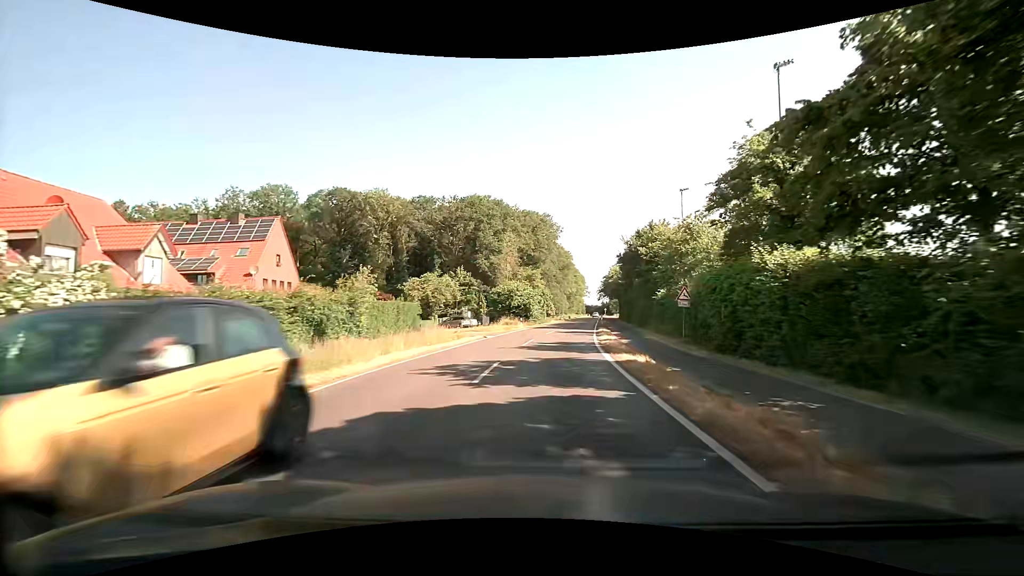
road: secondary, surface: asphalt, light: Day
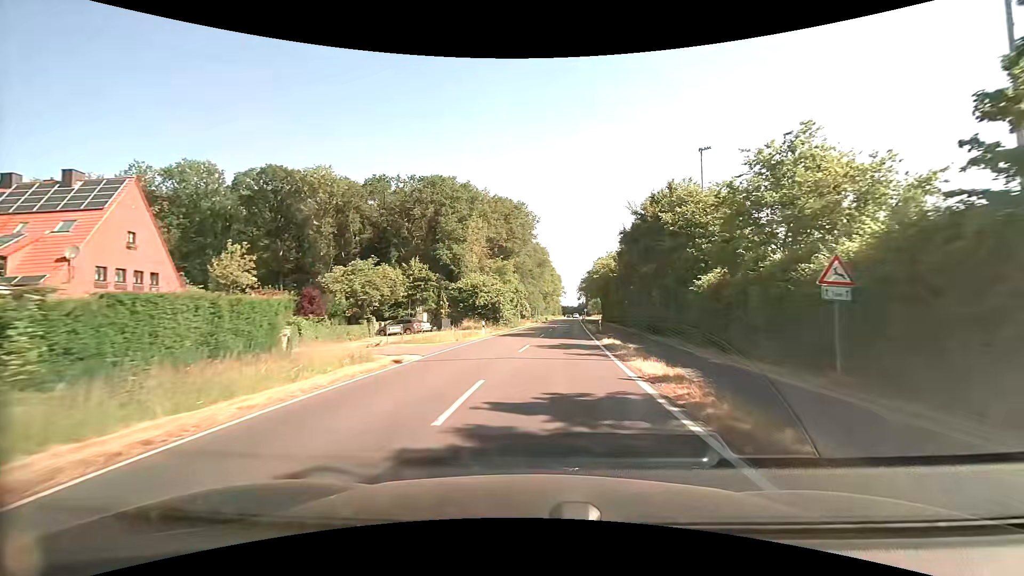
(+0.4, +15.5) m; +3°
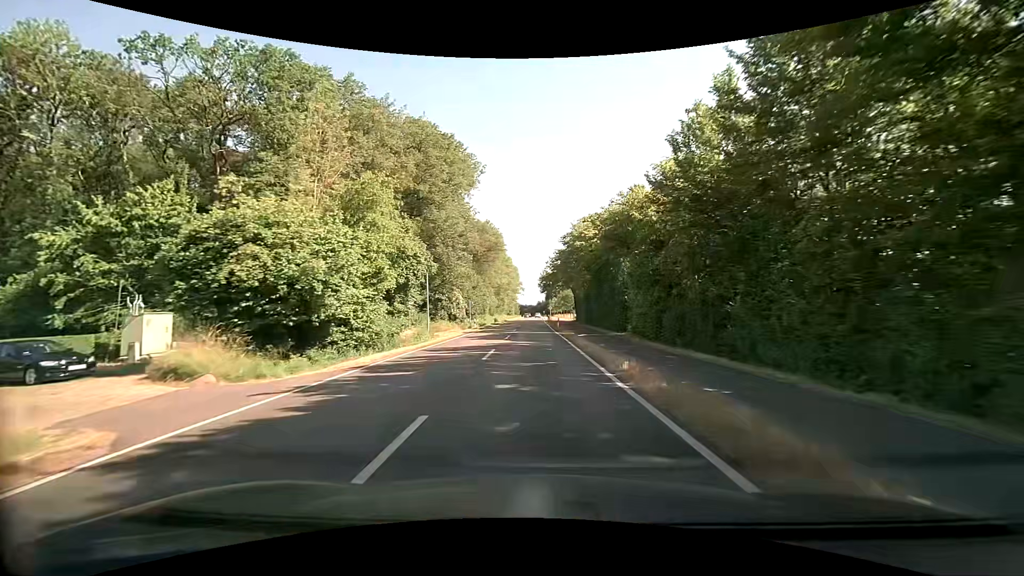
(+2.5, +39.6) m; +5°
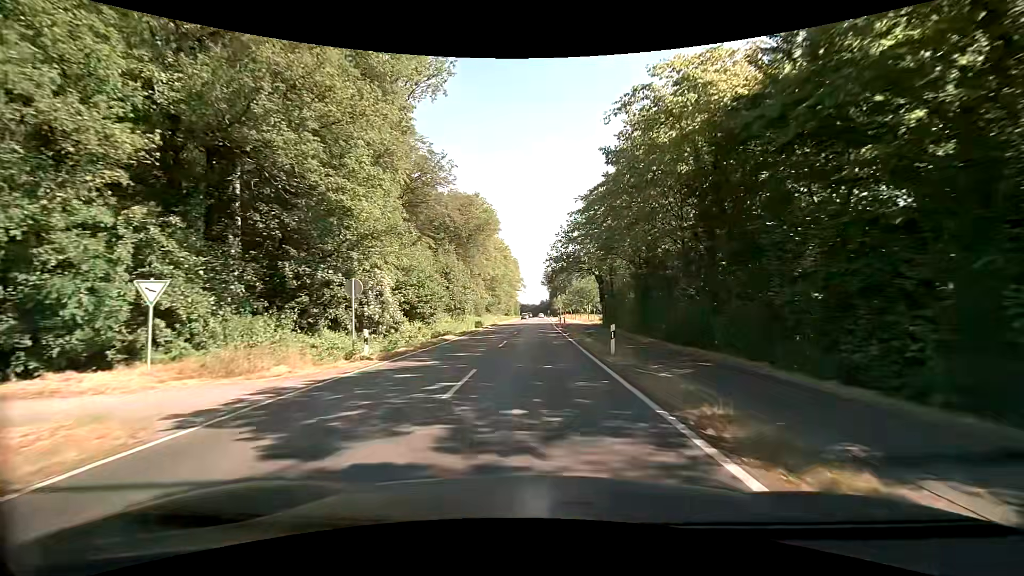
(-0.2, +30.9) m; -1°
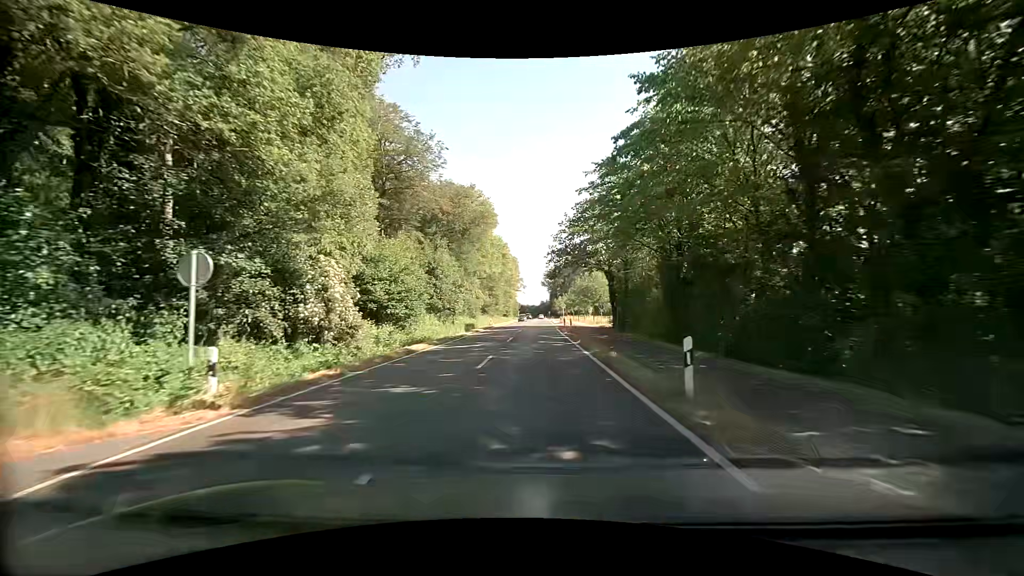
(0.0, +7.6) m; +1°
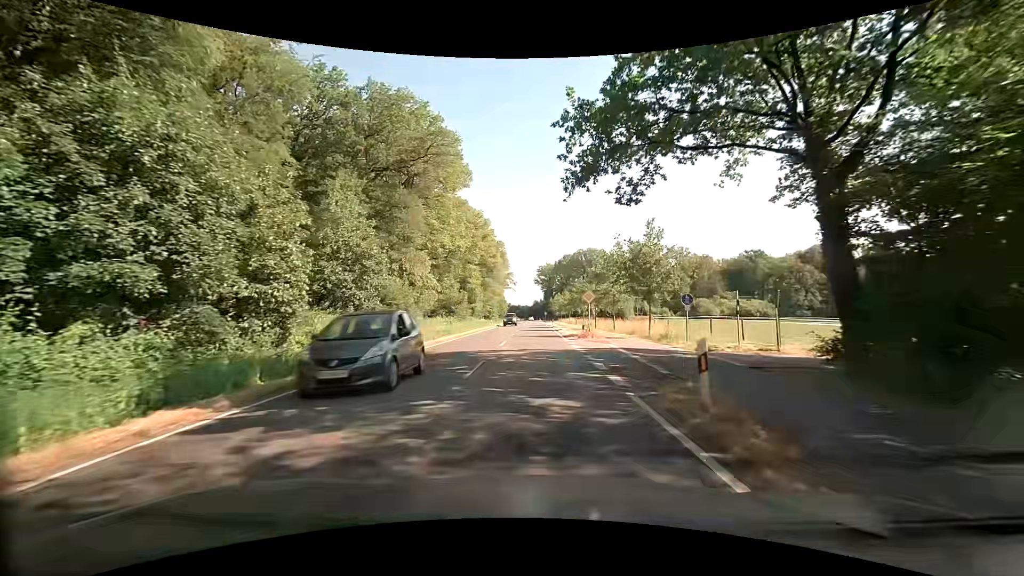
(-0.1, +38.0) m; 0°
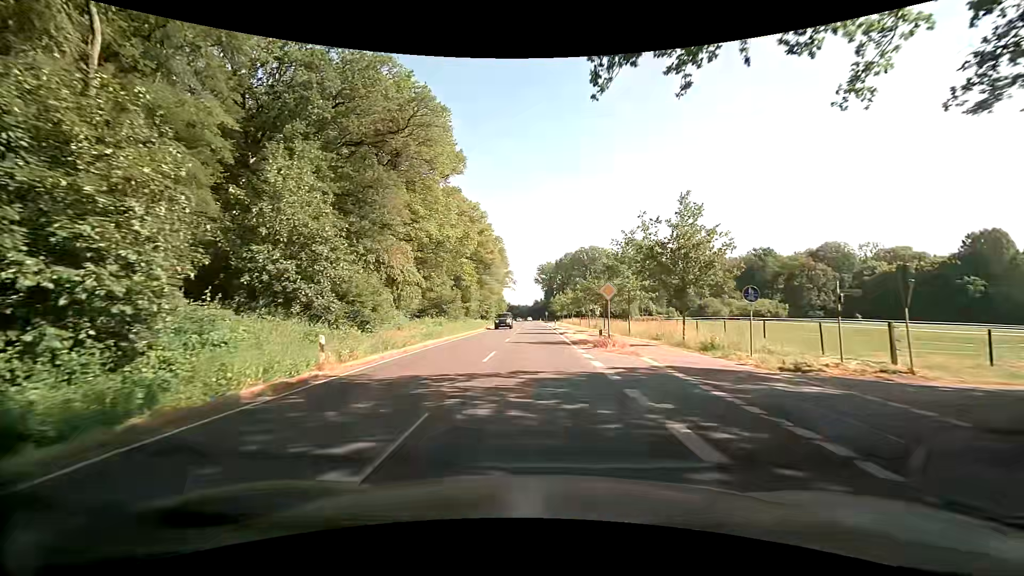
(0.0, +7.6) m; 0°
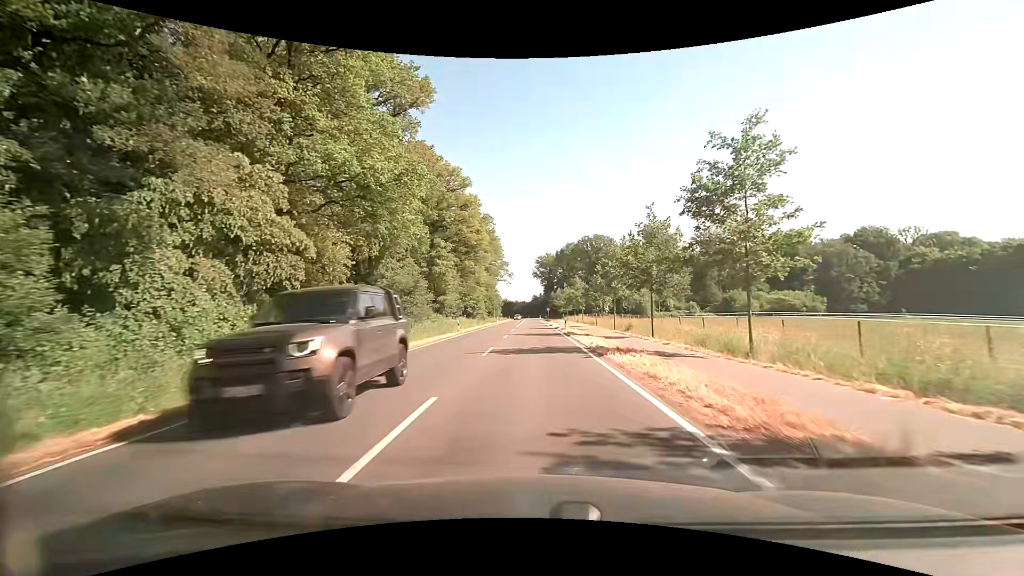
(+0.3, +22.9) m; +1°
(0, +10) (0, +20) (0, +30) (0, +40) (0, +50) (0, +60) (0, +70) (-1, +80) (-1, +90) (-1, +100) m
